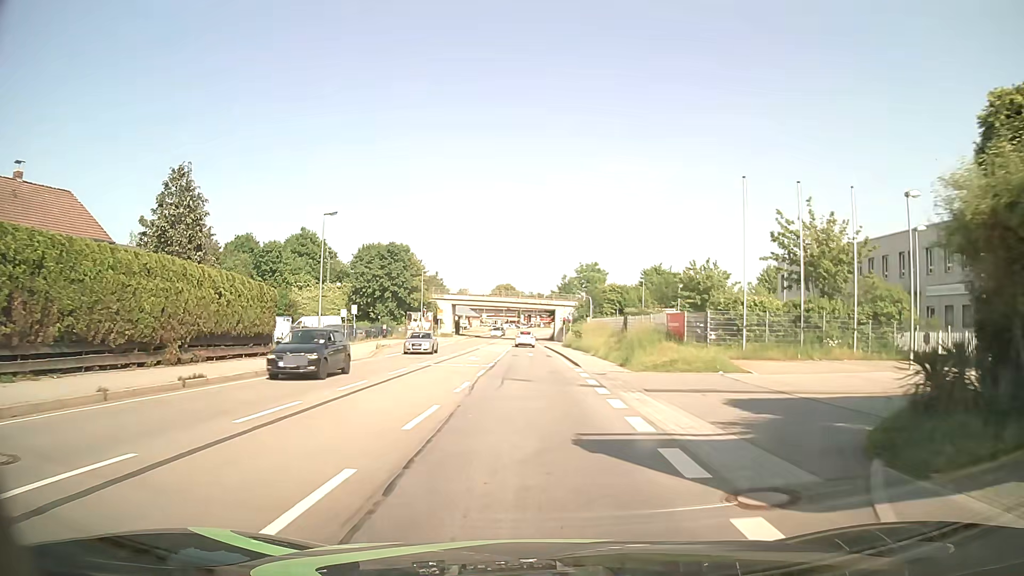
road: primary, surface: asphalt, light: Day
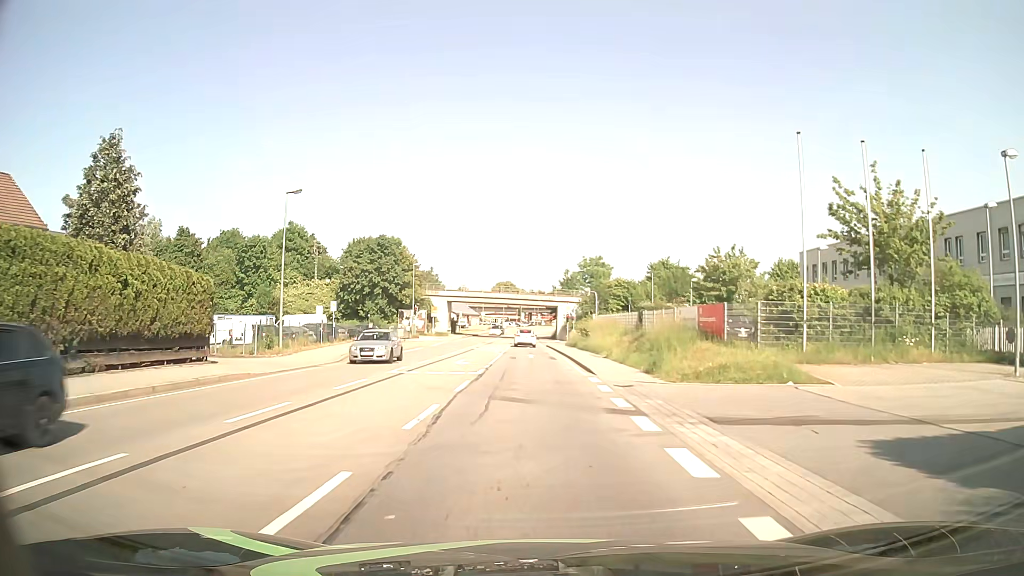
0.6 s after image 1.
(0.0, +6.0) m; +1°
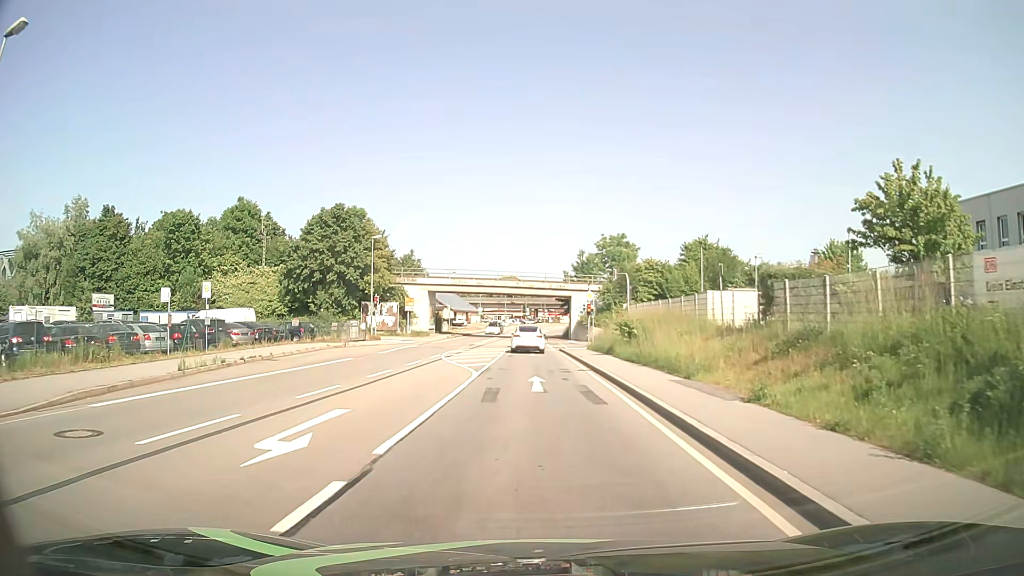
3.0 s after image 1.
(-0.2, +20.7) m; 0°
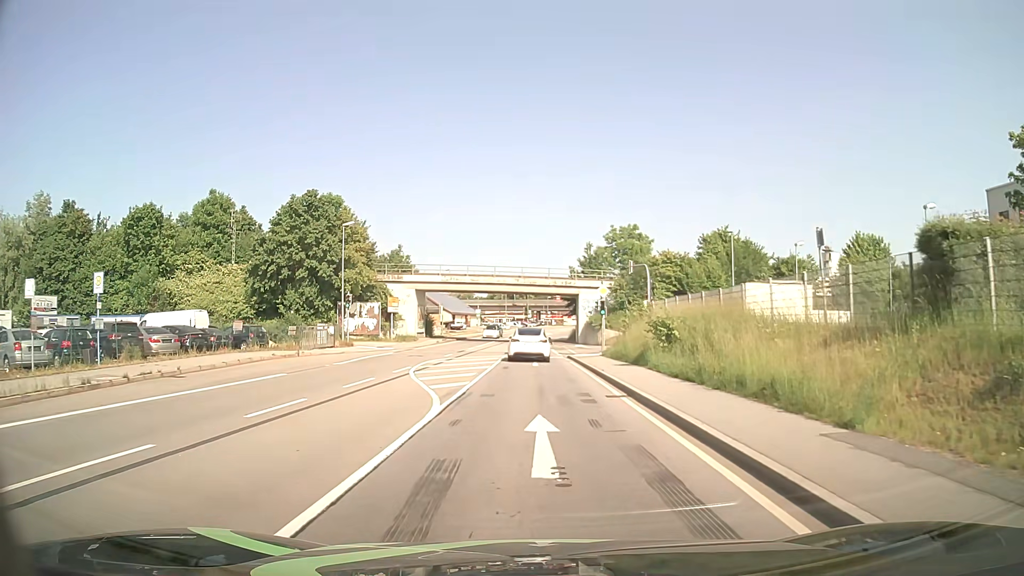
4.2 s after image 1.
(-0.1, +8.5) m; -1°
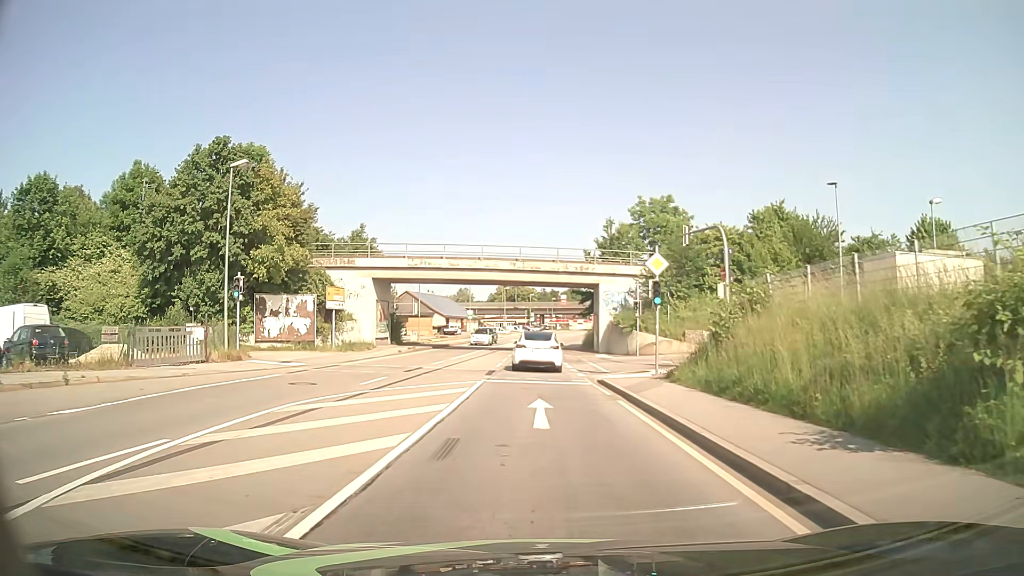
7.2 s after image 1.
(+0.1, +17.7) m; 0°
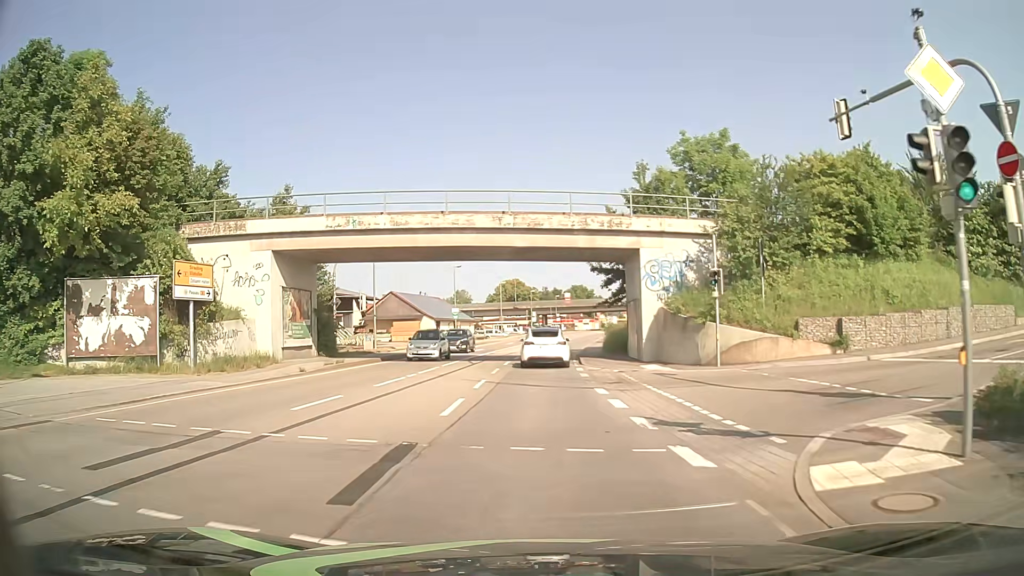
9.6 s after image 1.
(0.0, +18.1) m; 0°
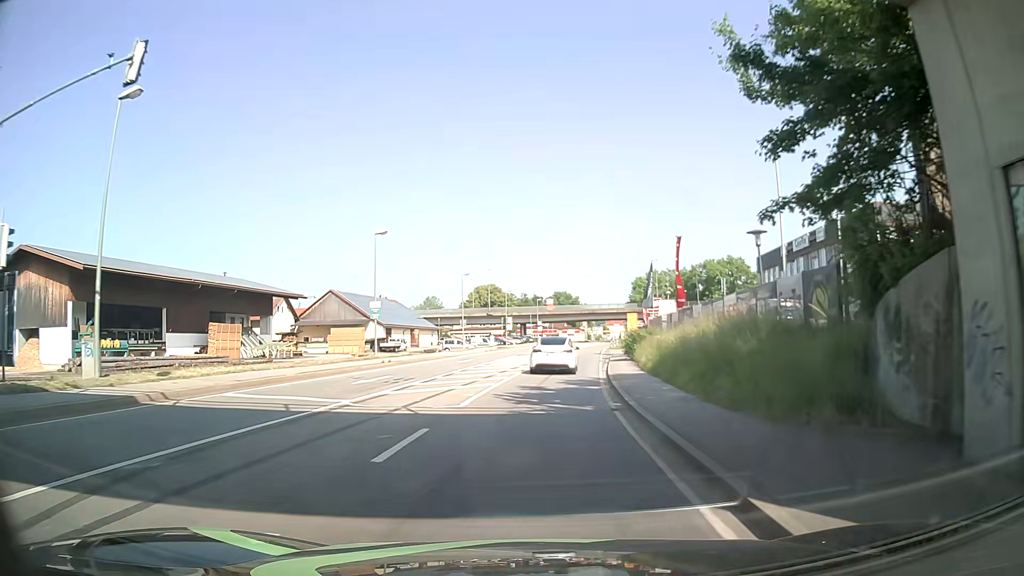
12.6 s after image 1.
(+0.3, +28.6) m; +2°
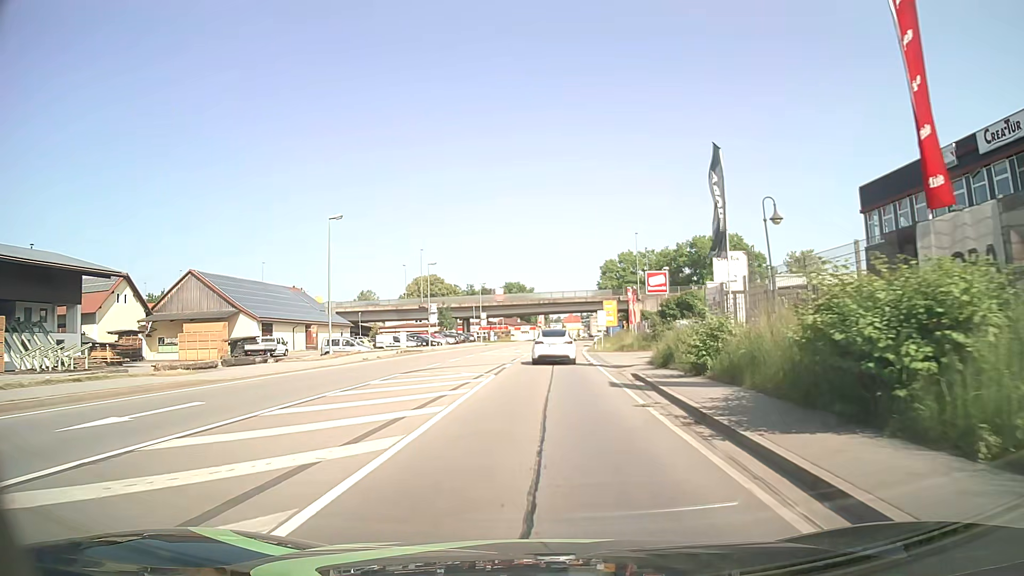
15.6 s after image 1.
(+0.9, +33.2) m; +3°
(0, +10) (0, +20) (+1, +30) (+1, +40) (+2, +50) (+2, +60) (+3, +70) (+4, +80) (+5, +90) (+7, +100) m
